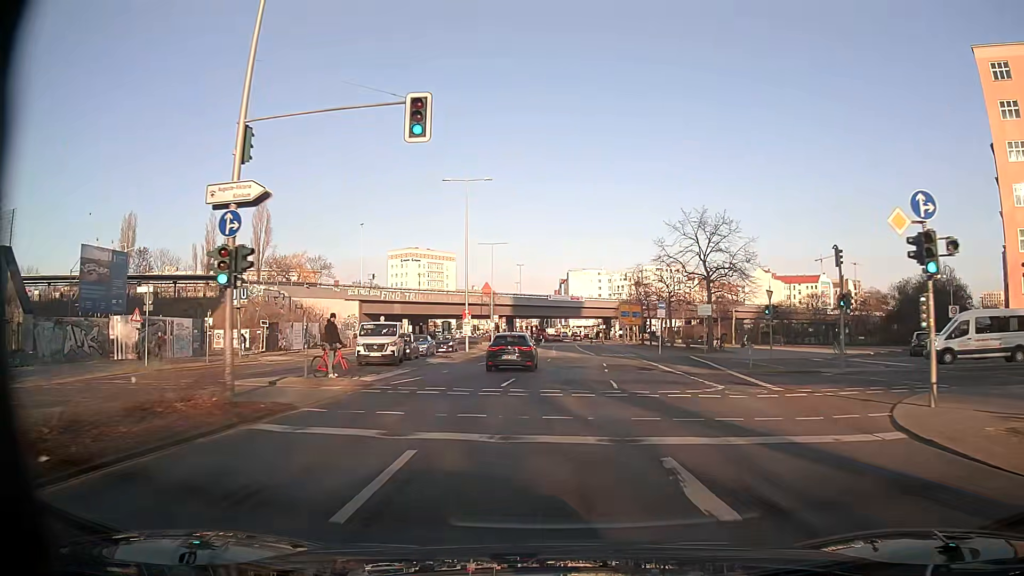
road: tertiary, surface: asphalt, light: Day
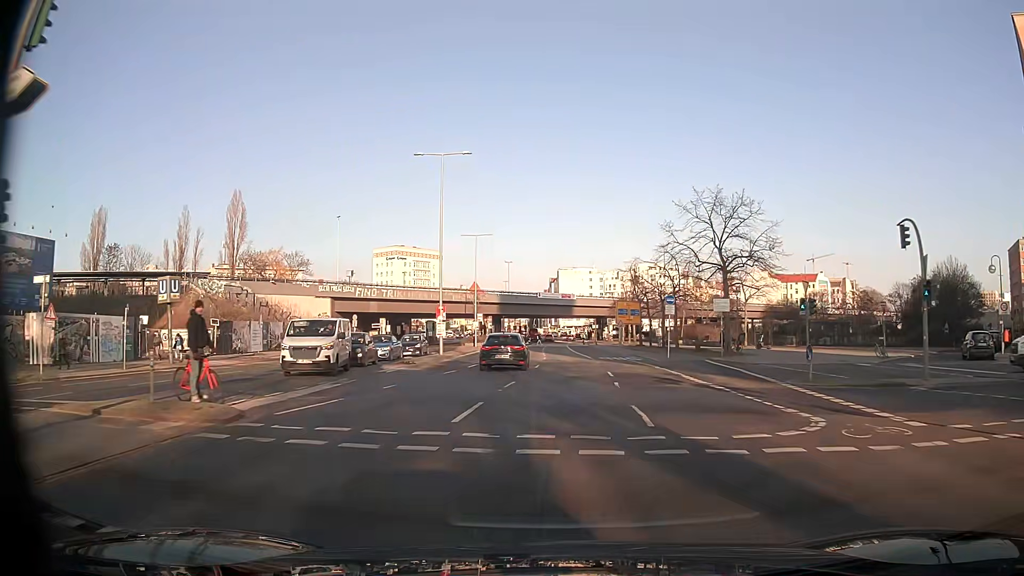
(+0.1, +7.5) m; +1°
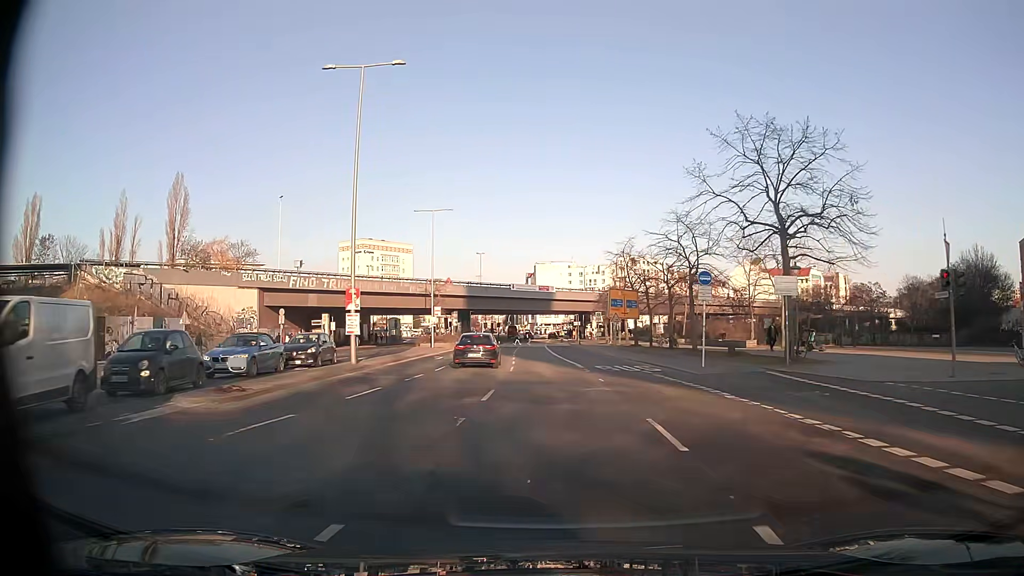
(+0.2, +15.0) m; +1°
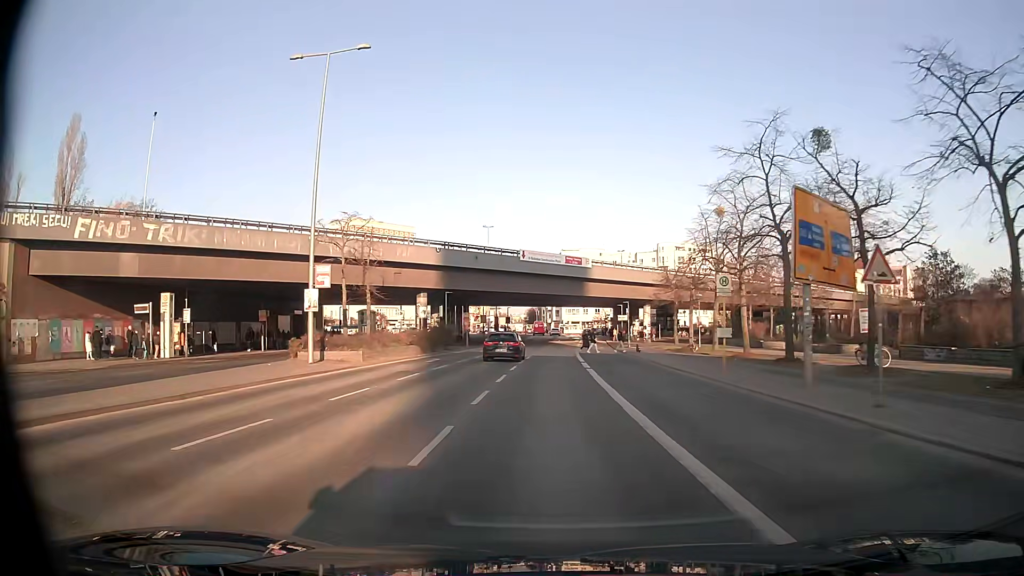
(-0.2, +37.3) m; -2°
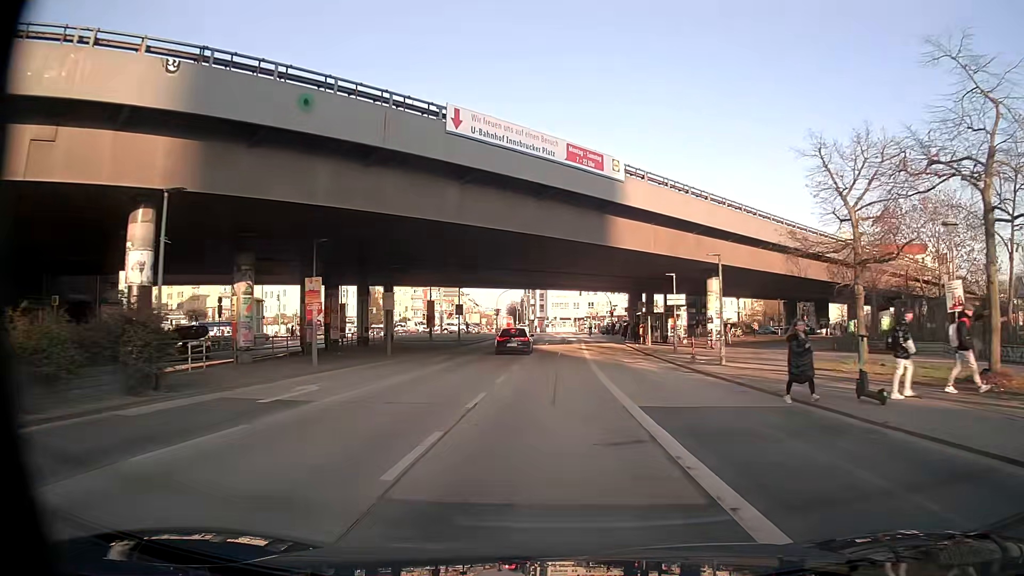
(+0.2, +37.0) m; +1°
